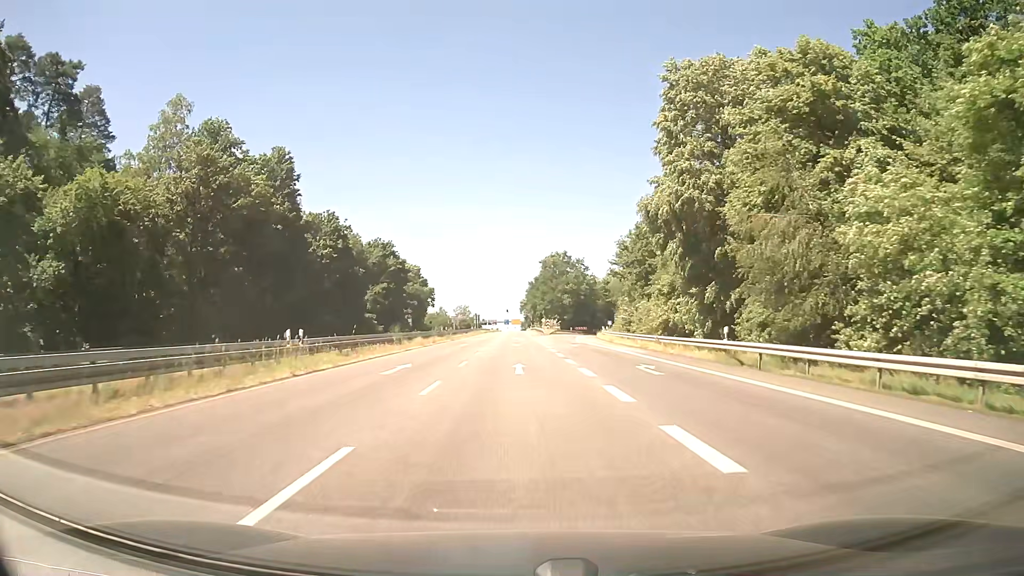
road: secondary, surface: asphalt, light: Day
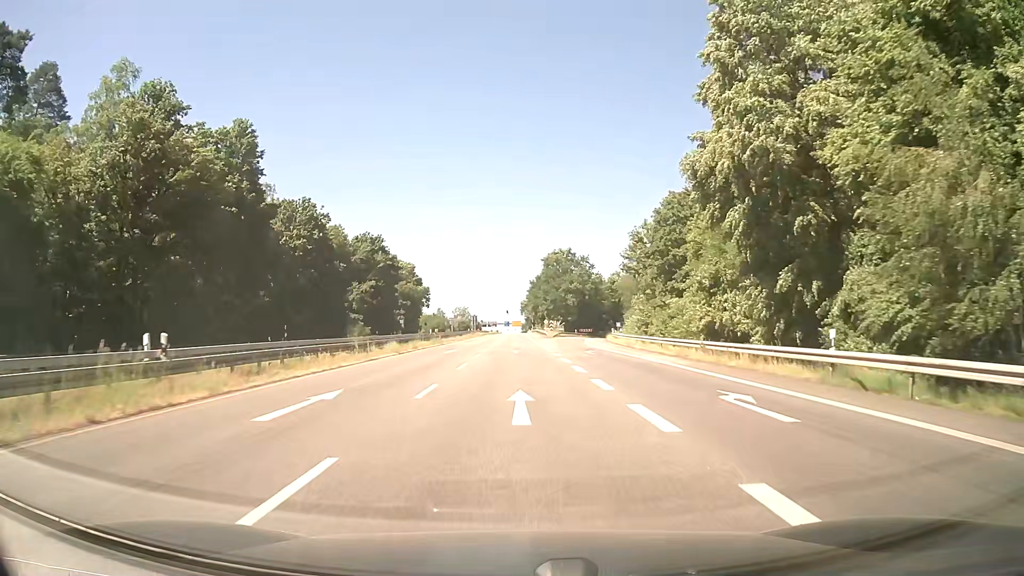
(0.0, +9.5) m; 0°
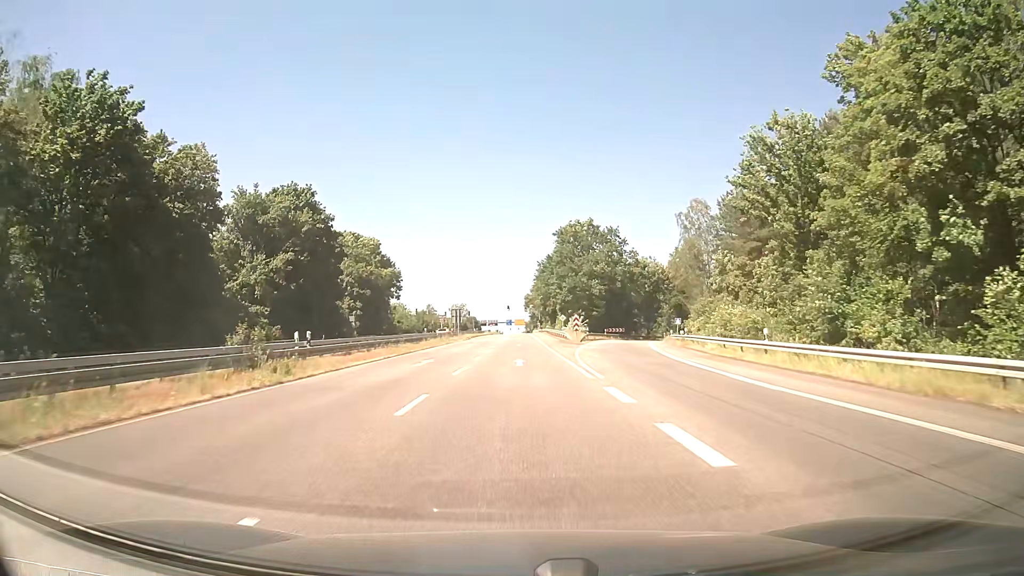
(-0.3, +38.2) m; -1°
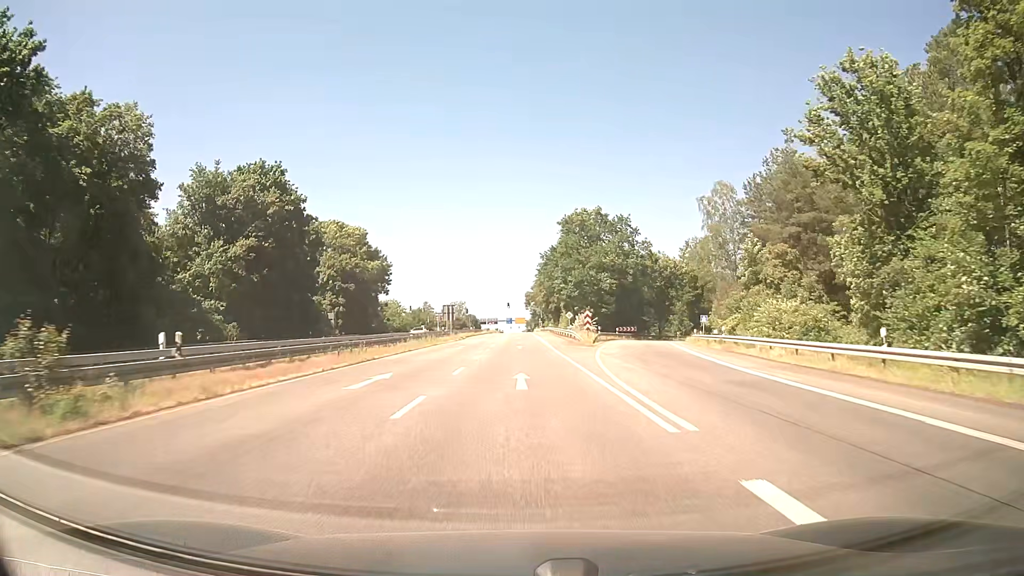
(0.0, +9.6) m; 0°
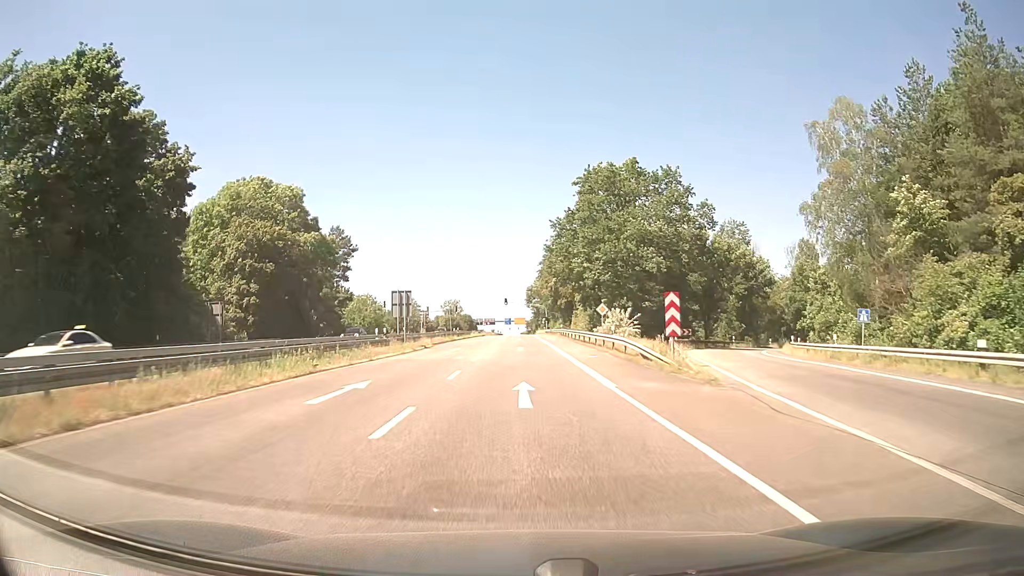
(-0.1, +28.8) m; 0°
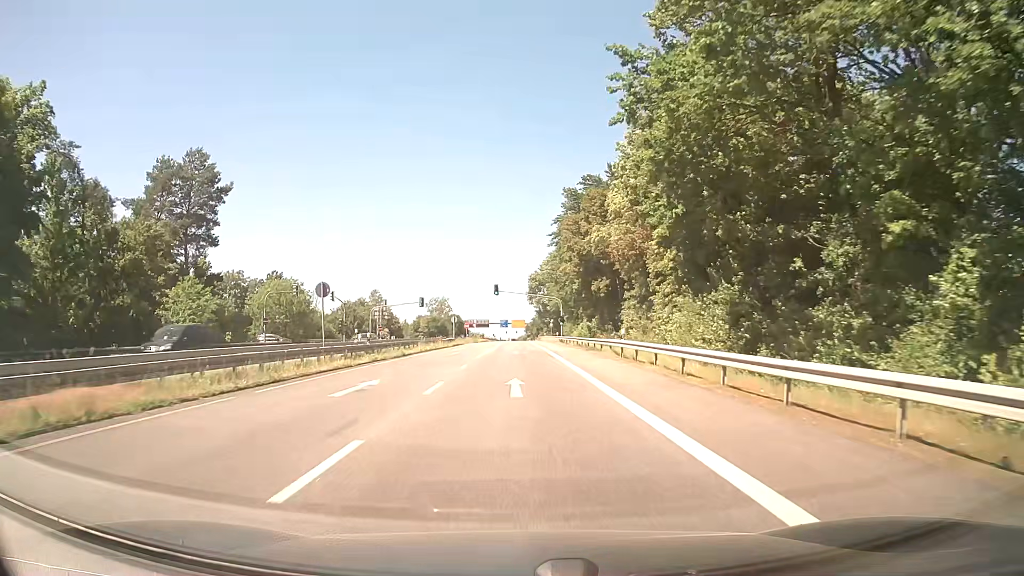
(+0.2, +47.8) m; 0°
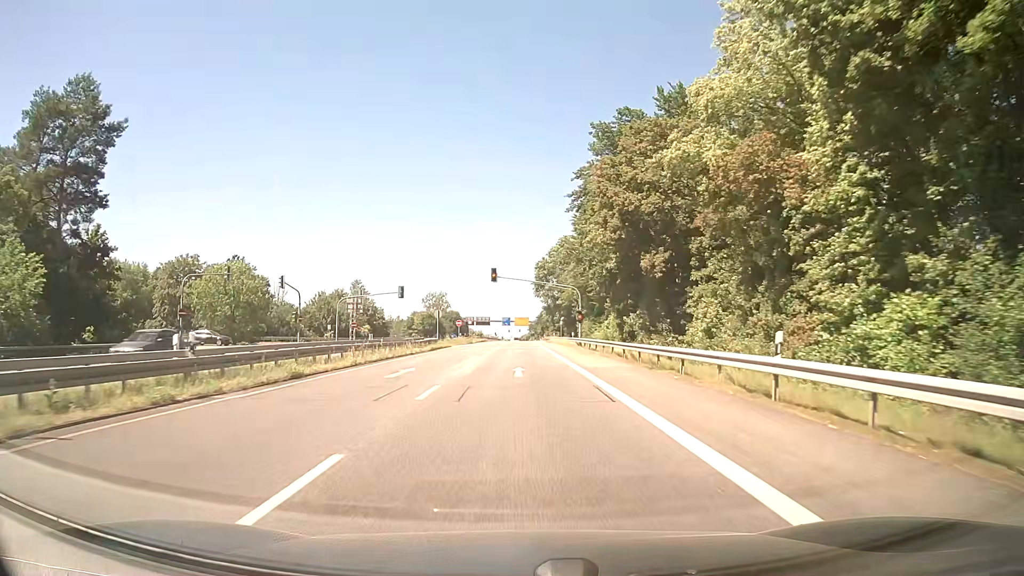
(-0.1, +19.2) m; 0°
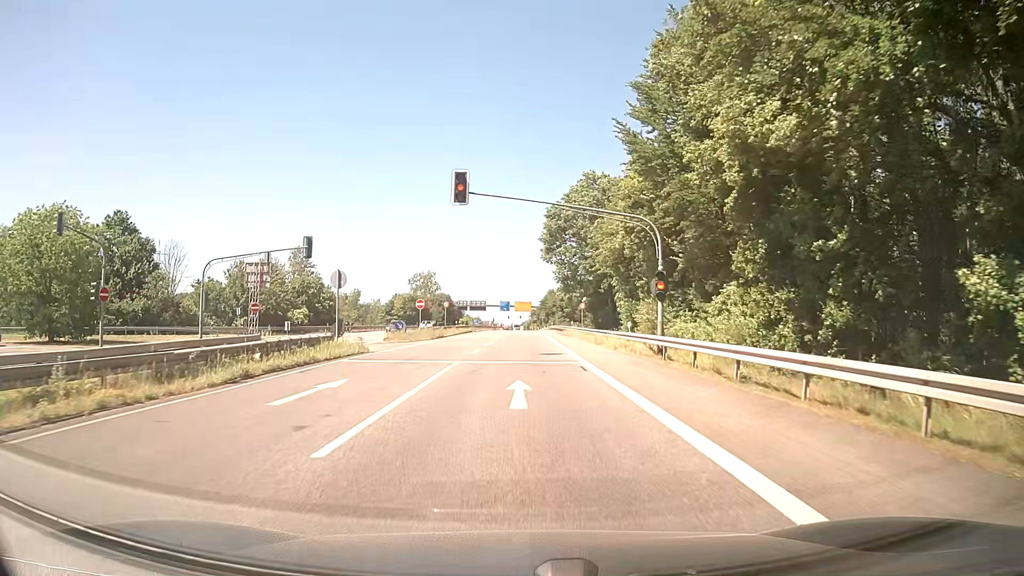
(+0.1, +32.6) m; 0°
(0, +10) (0, +20) (0, +30) (+1, +40) (+1, +50) (+1, +60) (+1, +70) (+2, +80) (+2, +90) (+2, +100) m
